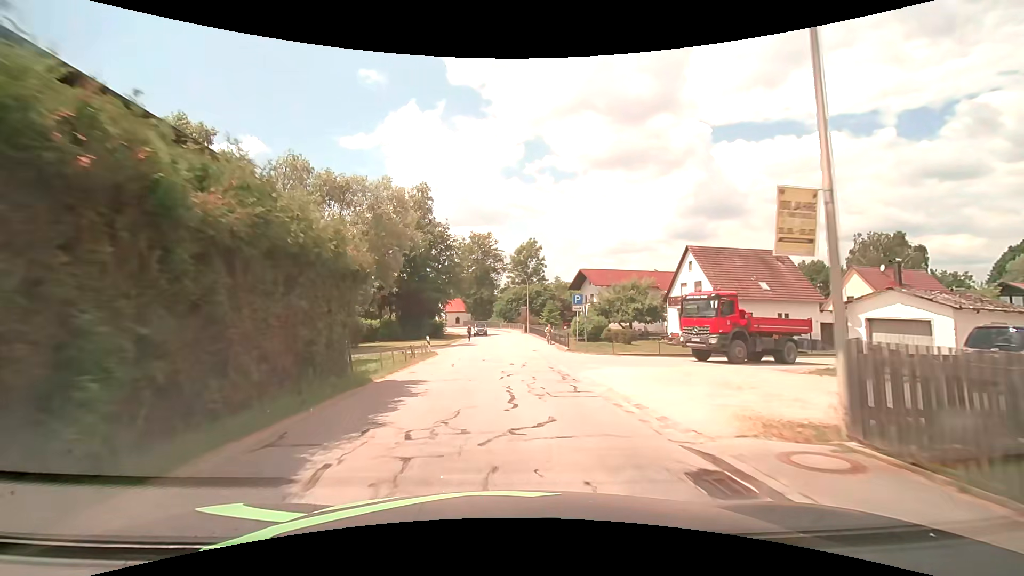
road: tertiary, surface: asphalt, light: Day
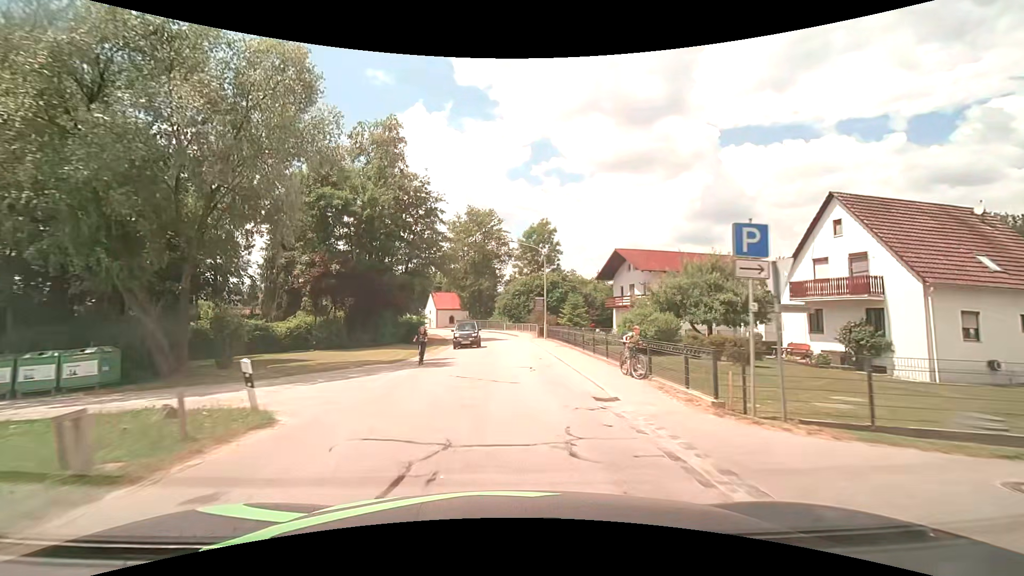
(+0.1, +19.8) m; 0°
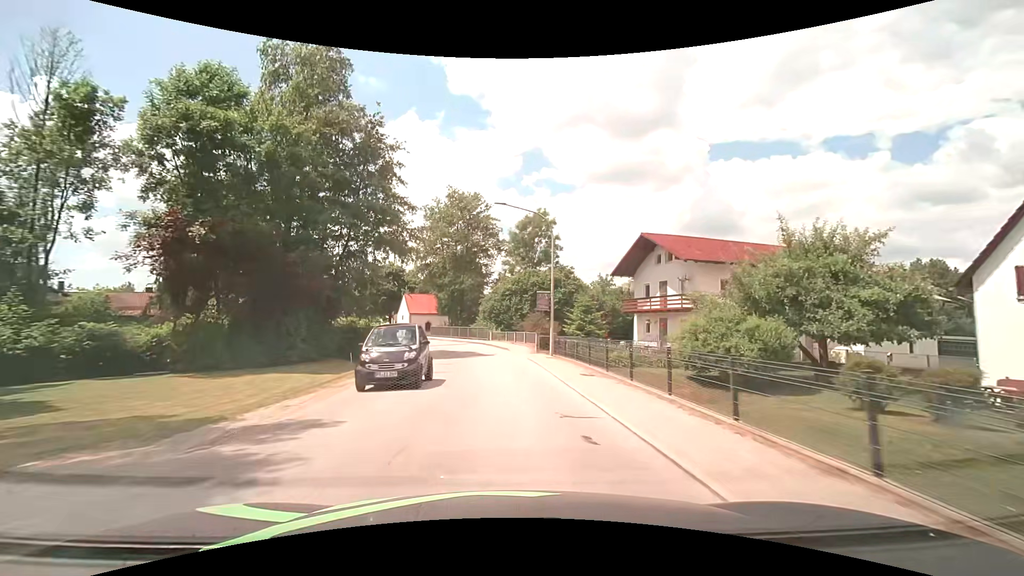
(+0.2, +13.4) m; +1°
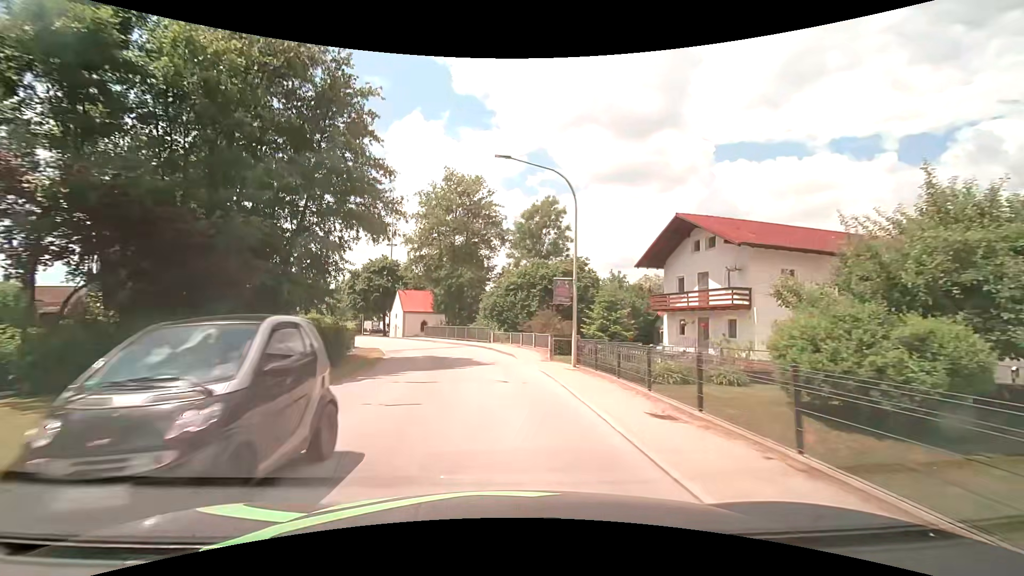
(0.0, +6.8) m; 0°
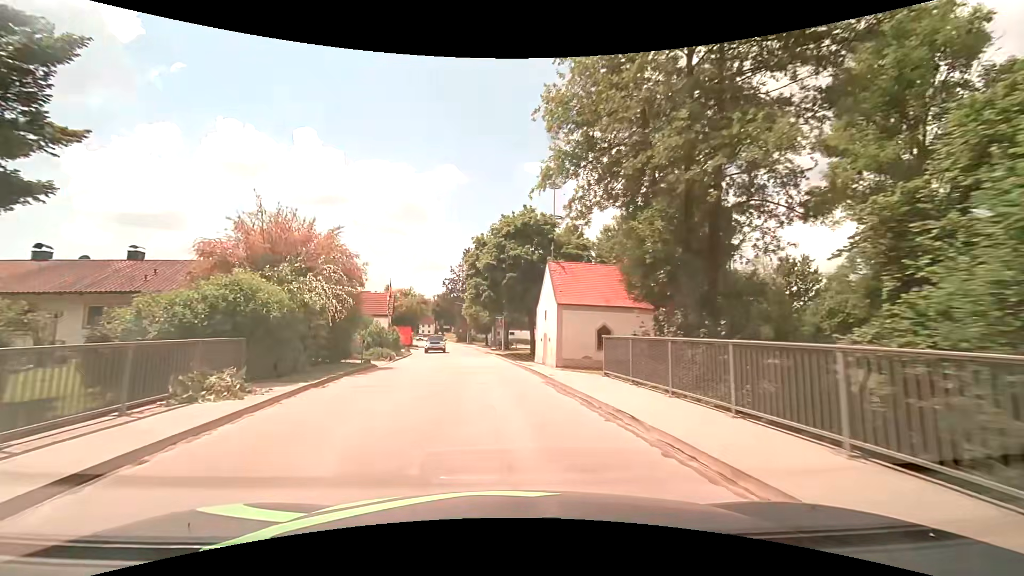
(-5.0, +34.8) m; -20°
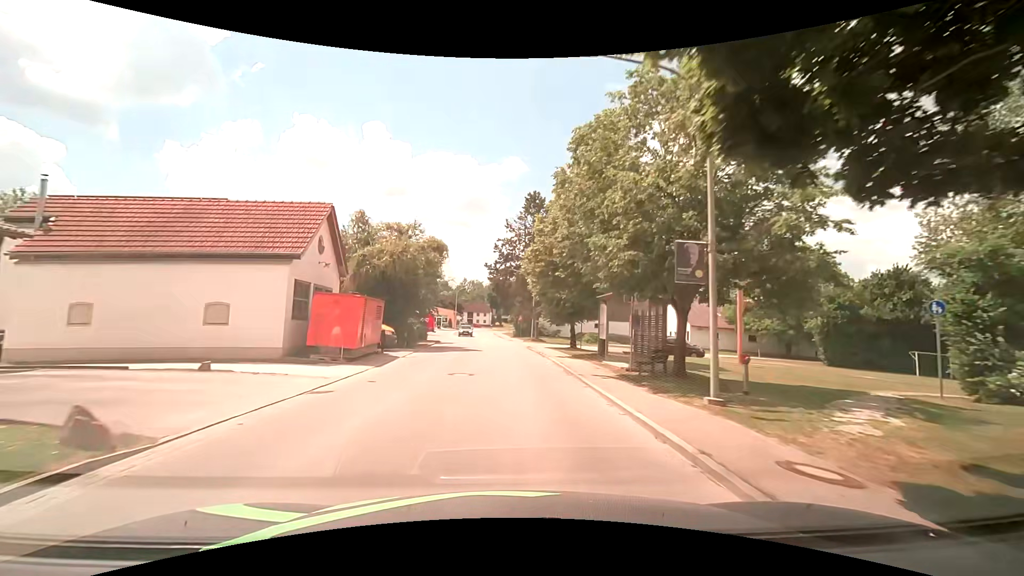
(-3.0, +37.6) m; -7°
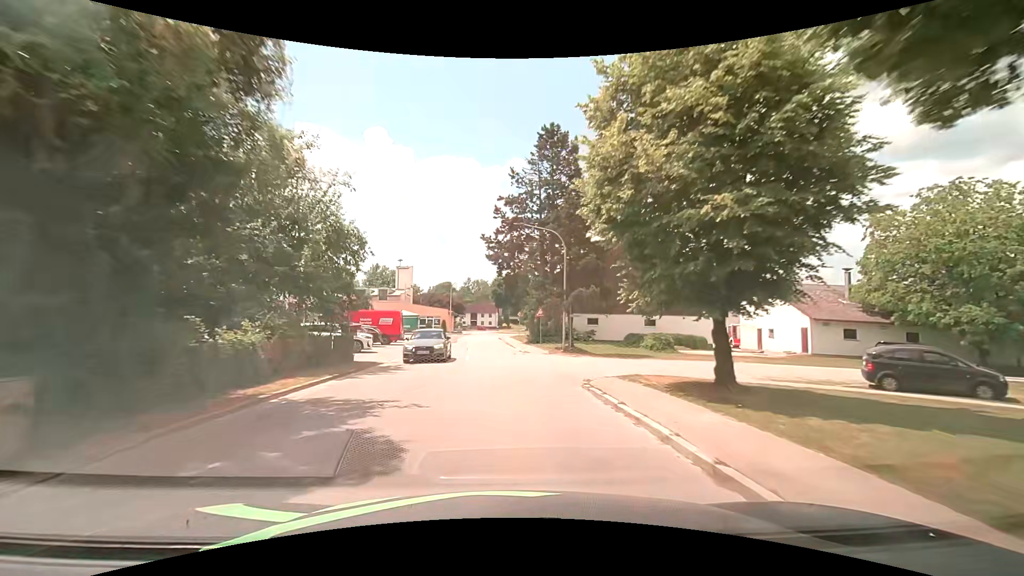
(-0.1, +23.0) m; 0°
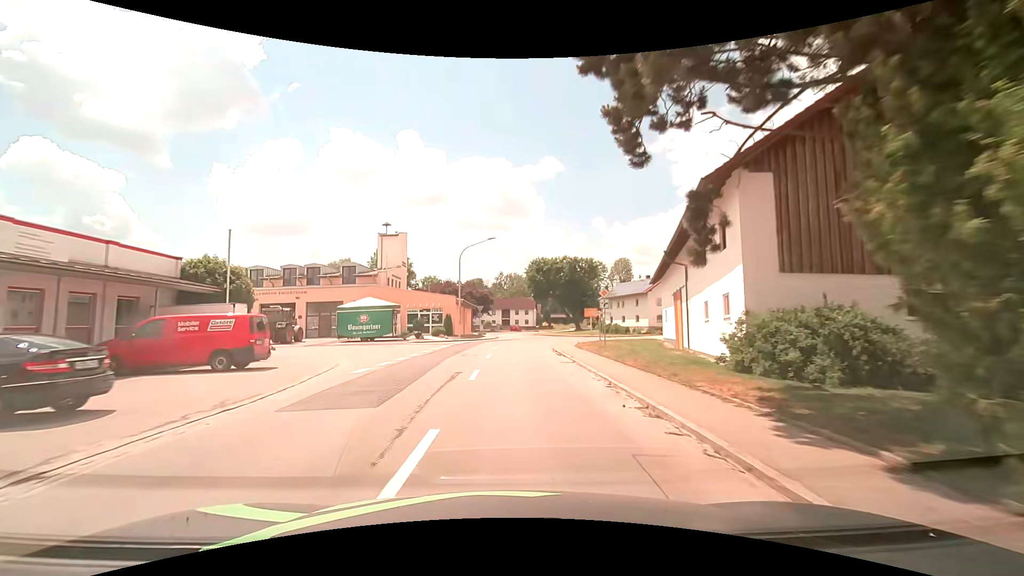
(-1.8, +36.7) m; -4°
(0, +10) (0, +20) (0, +30) (+2, +40) (+7, +48) (+16, +53) (+26, +53) (+36, +54) (+46, +54) (+56, +55) m
